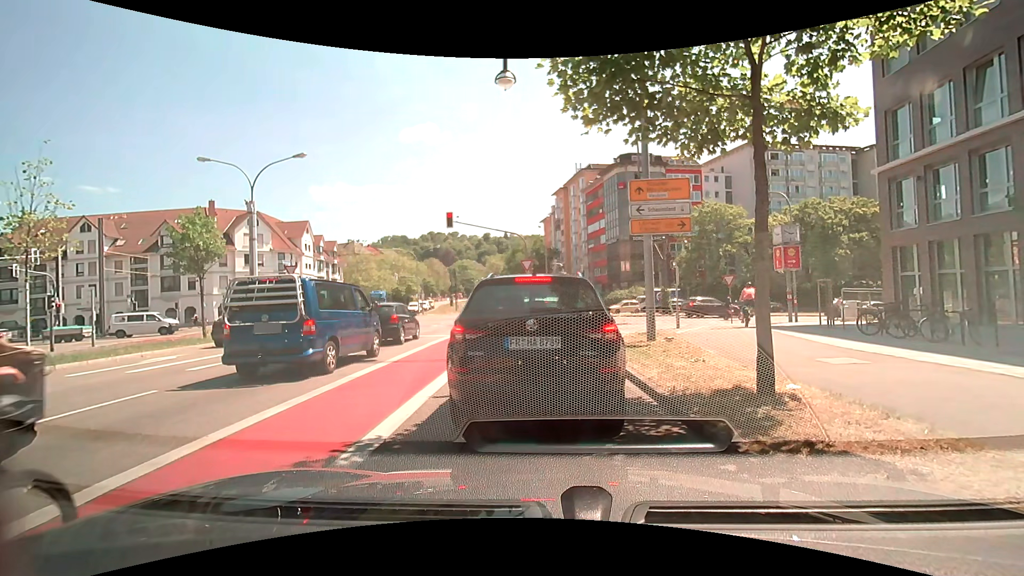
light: Day
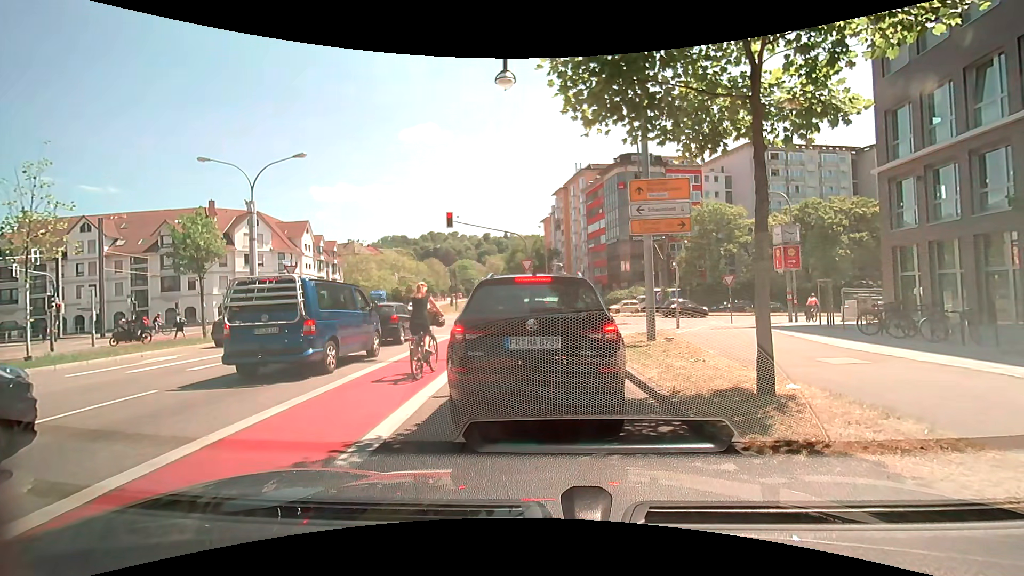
(0.0, 0.0) m; 0°
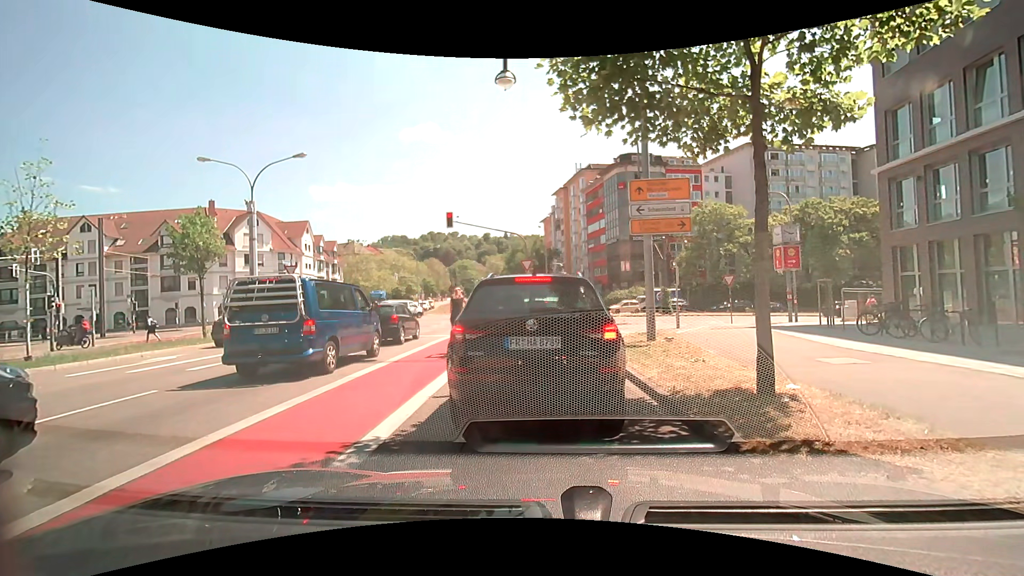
(0.0, 0.0) m; 0°
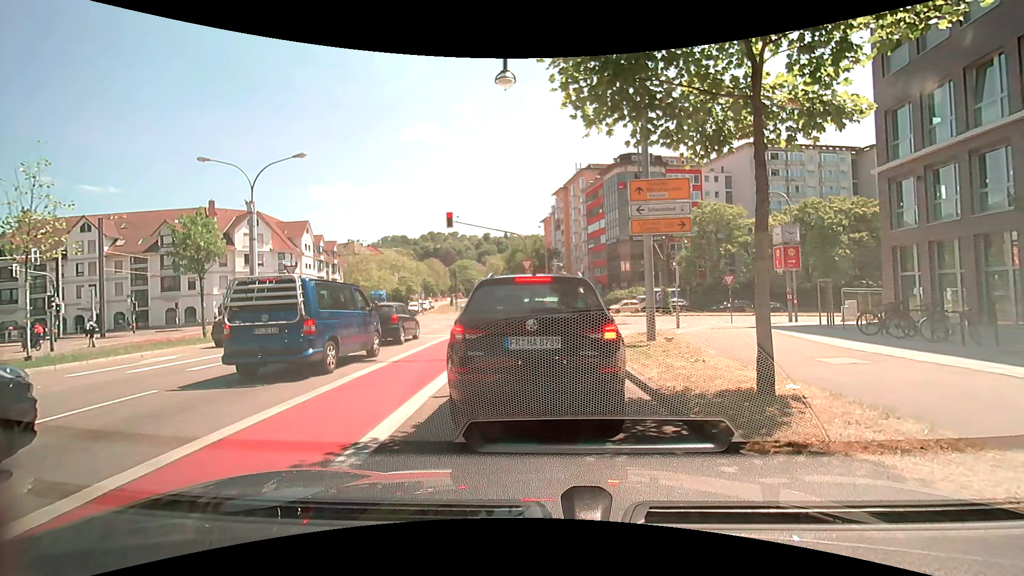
(0.0, 0.0) m; 0°
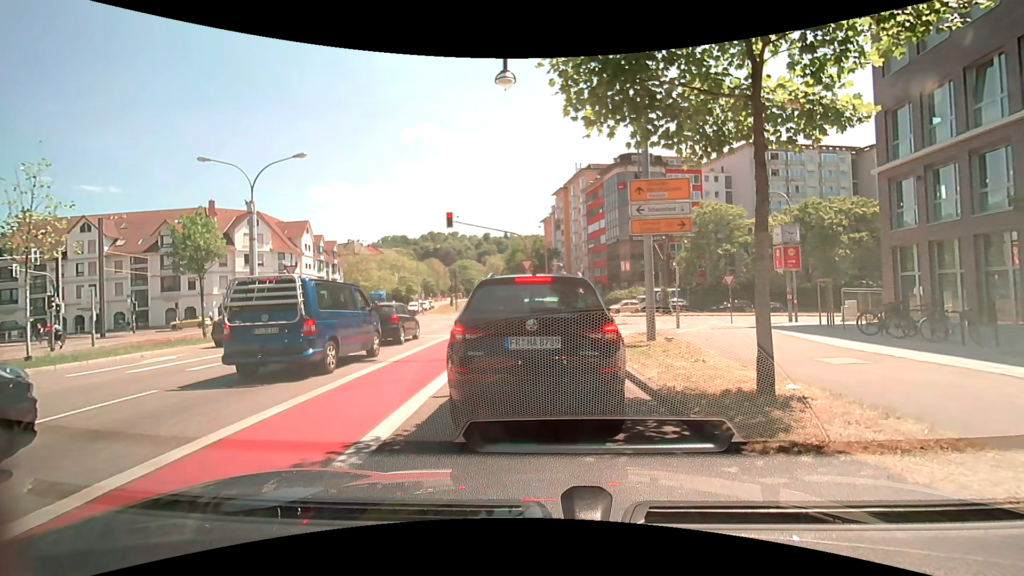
(0.0, 0.0) m; 0°
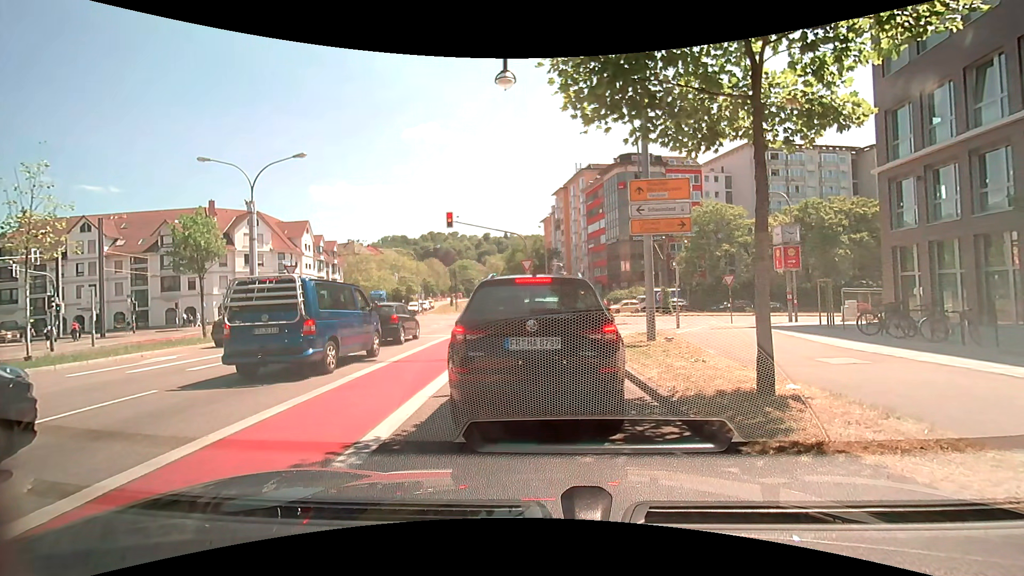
(0.0, 0.0) m; 0°
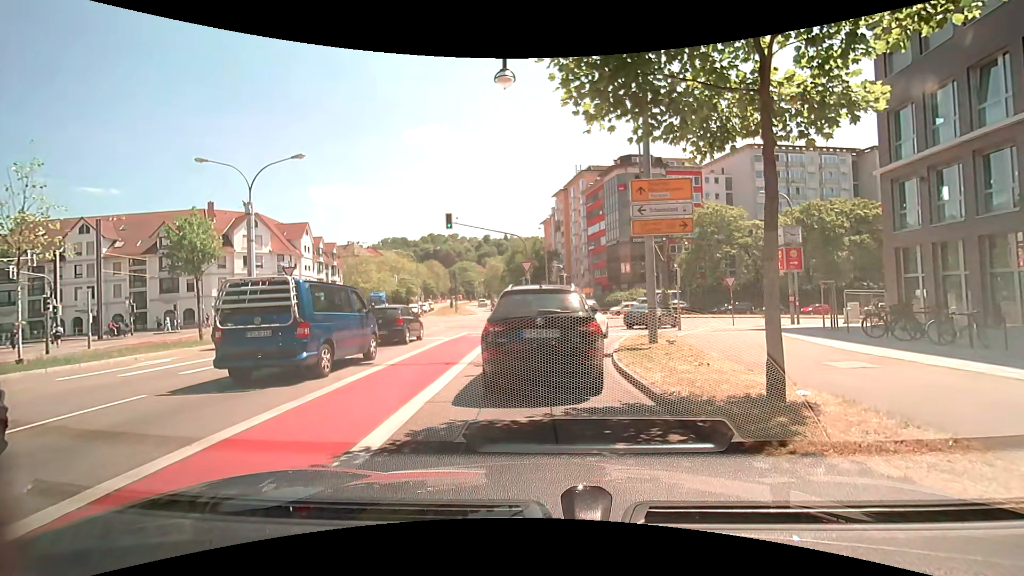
(0.0, +0.2) m; 0°
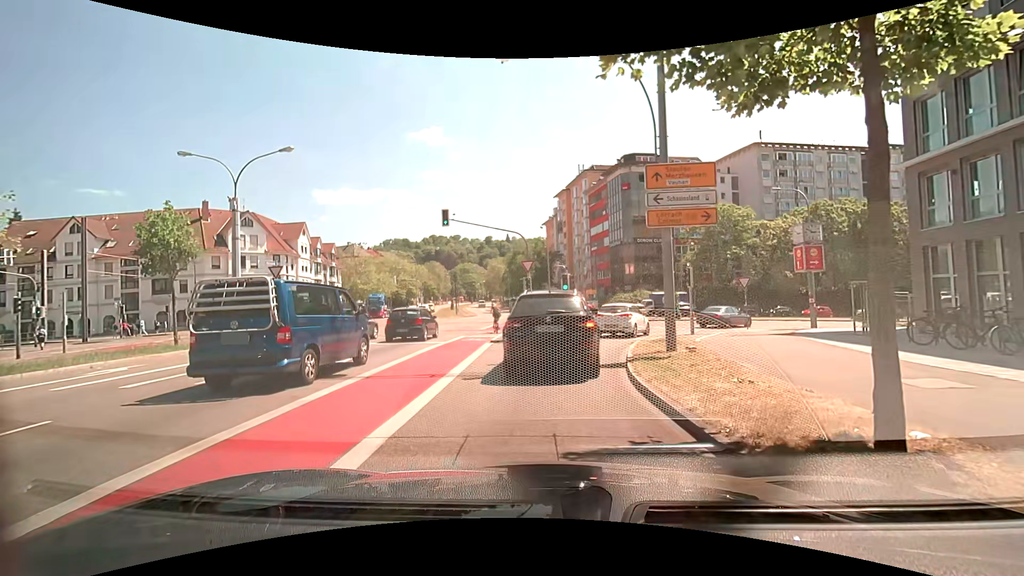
(0.0, +1.9) m; -1°
(0, +10) (+2, +20) (+6, +29) (+12, +37) (+21, +41) (+30, +43) (+40, +46) (+50, +48) (+60, +50) (+70, +52) m
